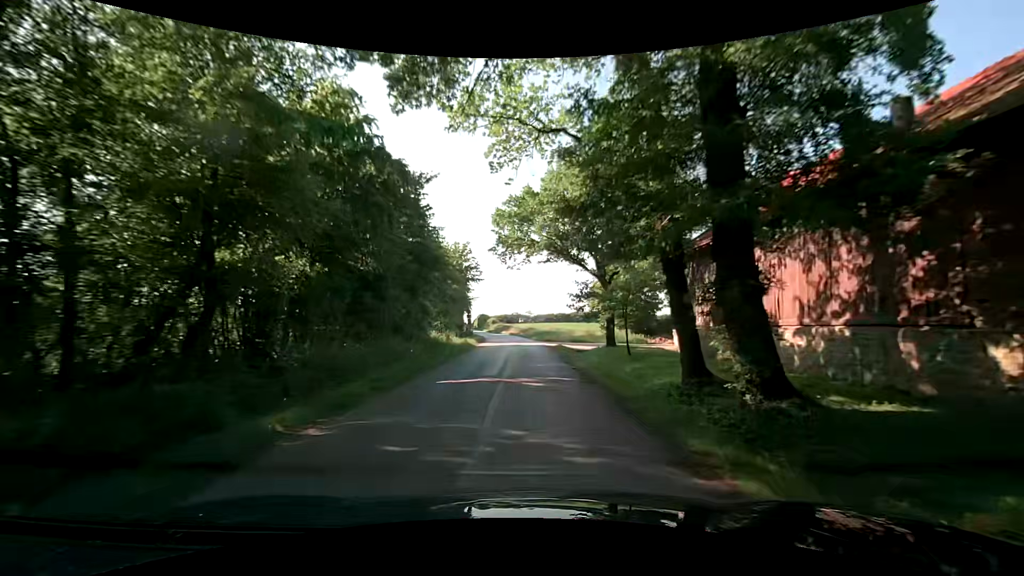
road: unclassified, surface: asphalt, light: Day
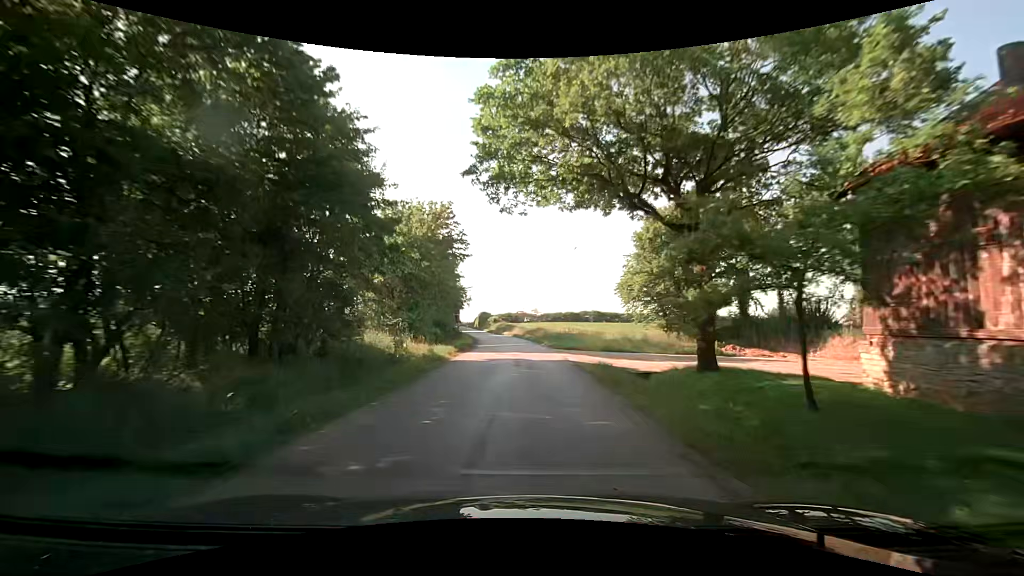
(-0.1, +15.5) m; -1°
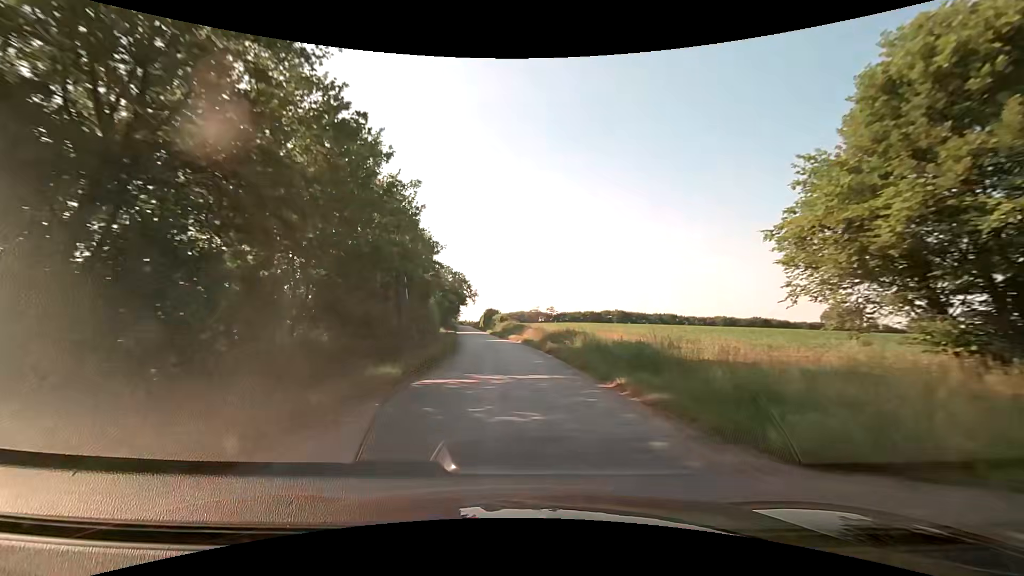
(-0.2, +24.1) m; -2°
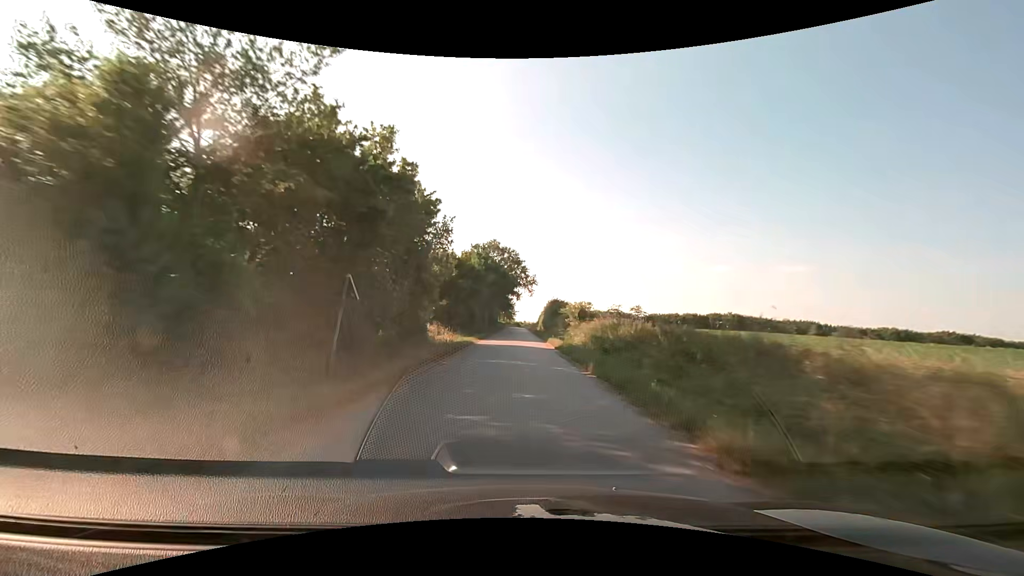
(-2.6, +46.1) m; -7°
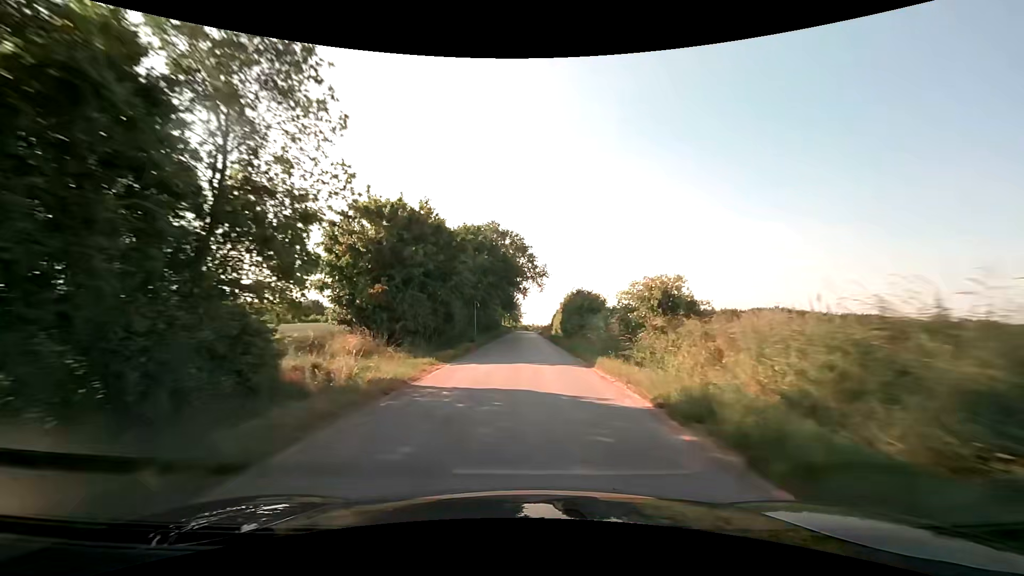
(-0.1, +20.4) m; -1°
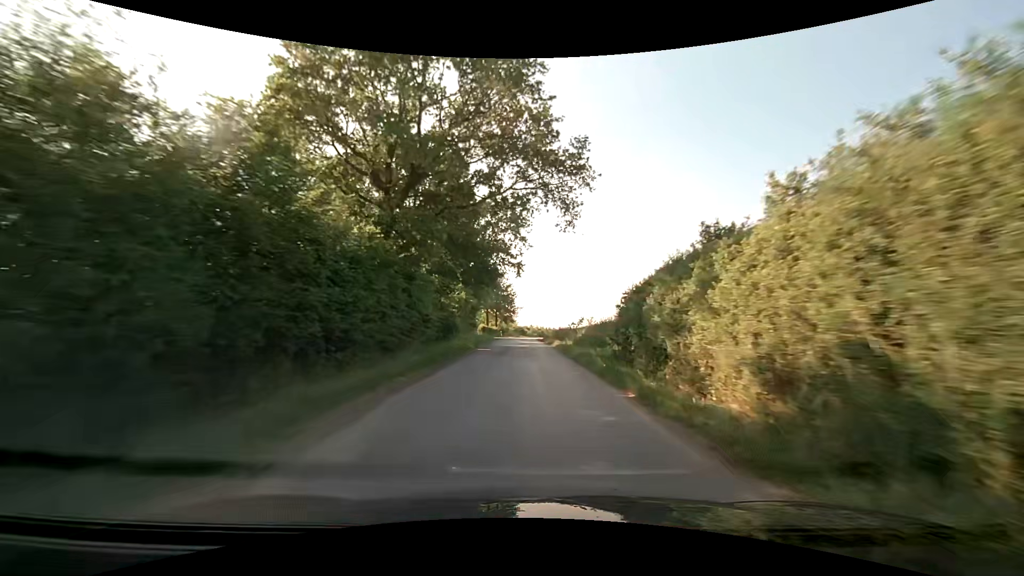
(+0.3, +52.1) m; +1°
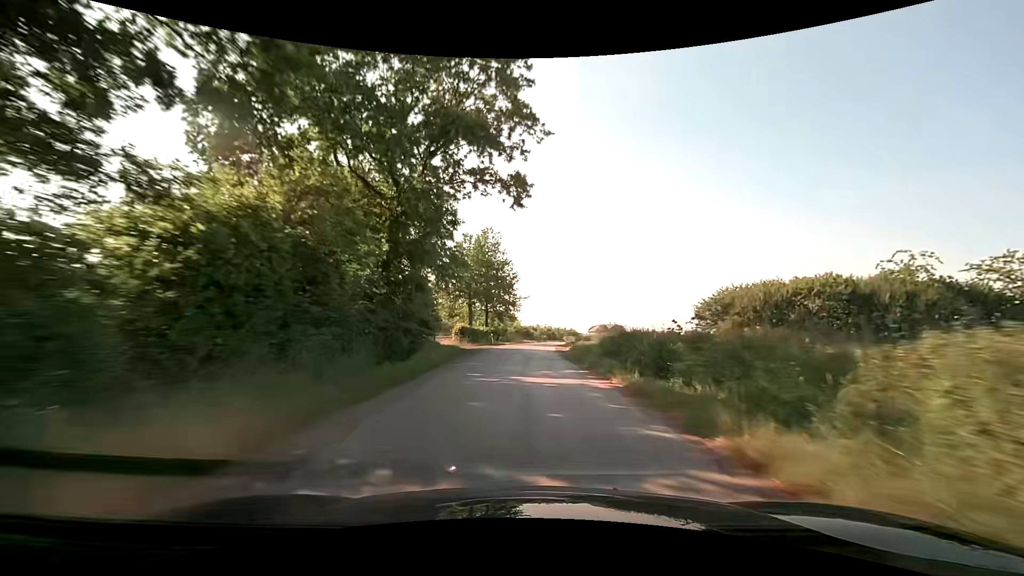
(-0.4, +31.7) m; -1°
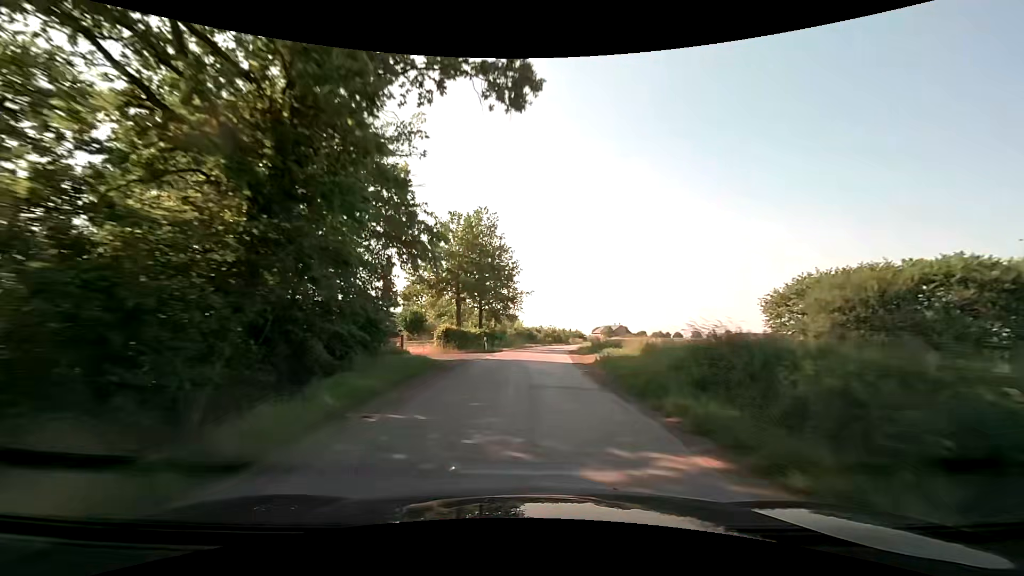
(0.0, +10.6) m; 0°
(0, +10) (0, +20) (+1, +30) (+2, +40) (+3, +50) (+4, +60) (+6, +70) (+8, +79) (+10, +89) (+12, +99) m
